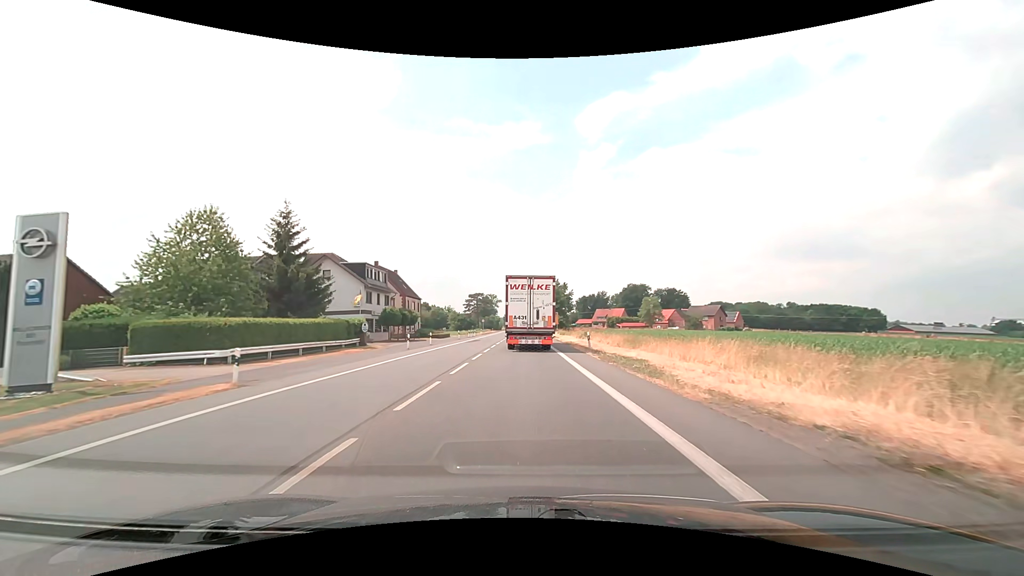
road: primary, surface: asphalt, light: Day
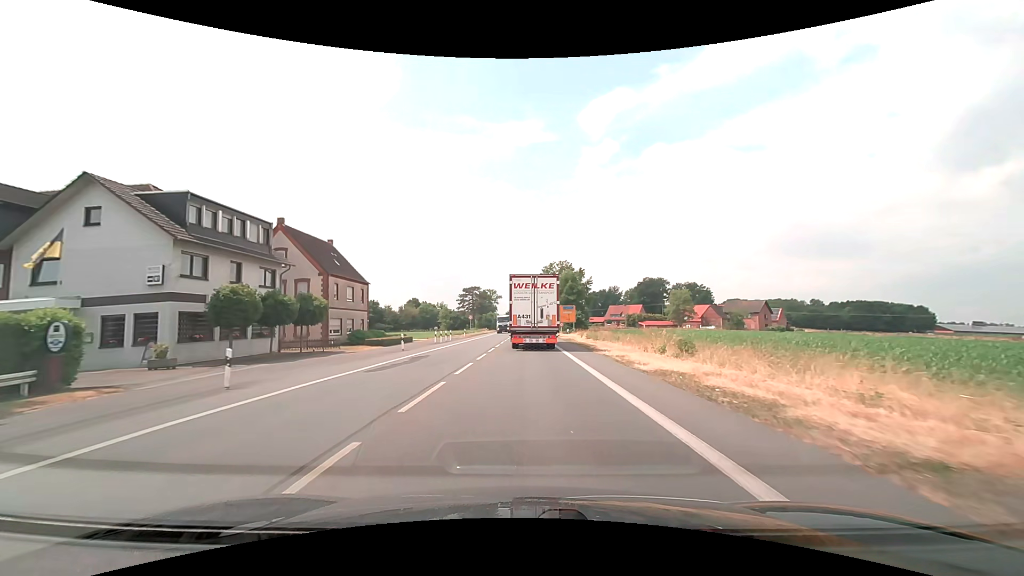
(-0.1, +30.6) m; 0°
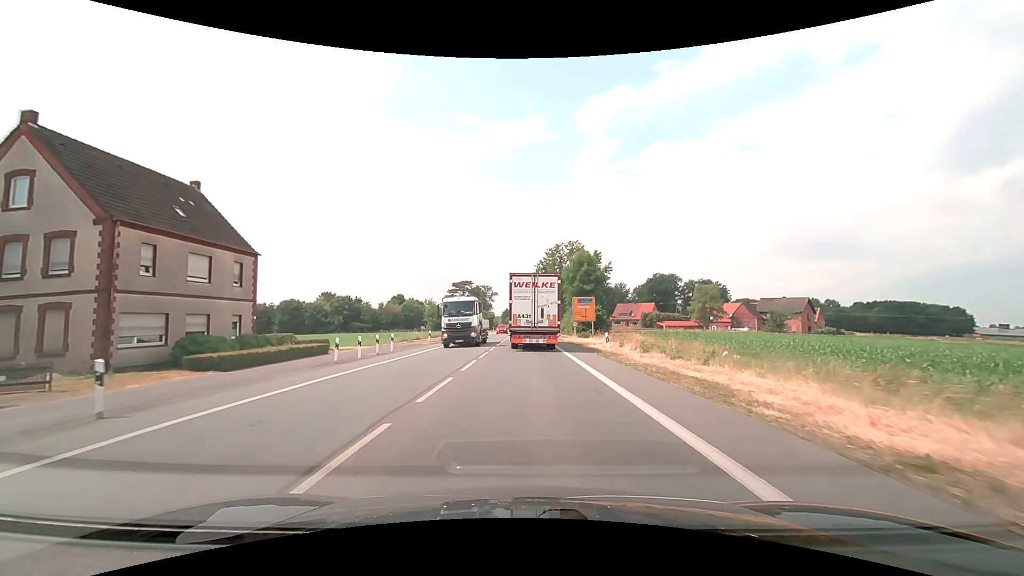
(0.0, +23.0) m; 0°
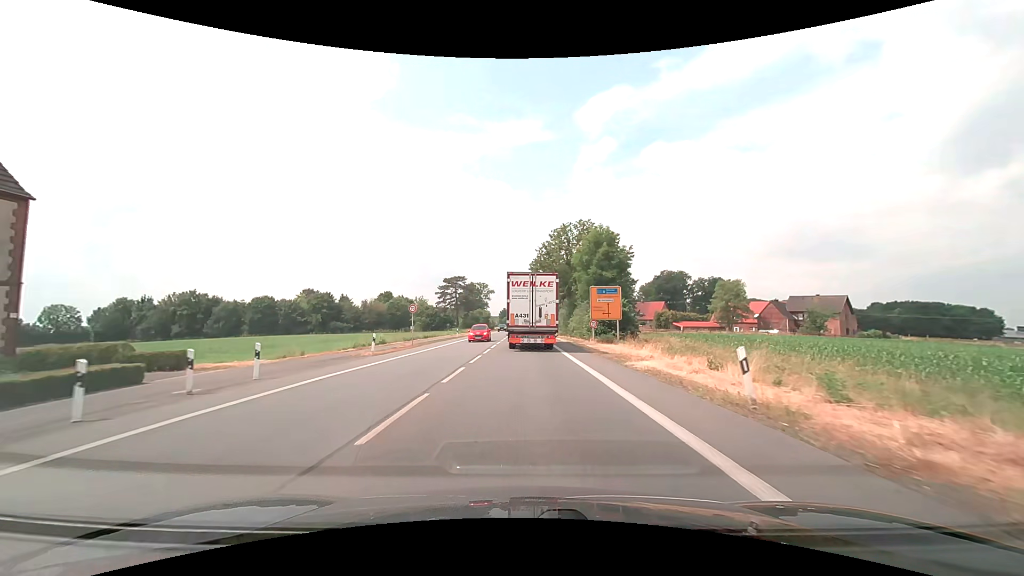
(+0.1, +15.3) m; 0°
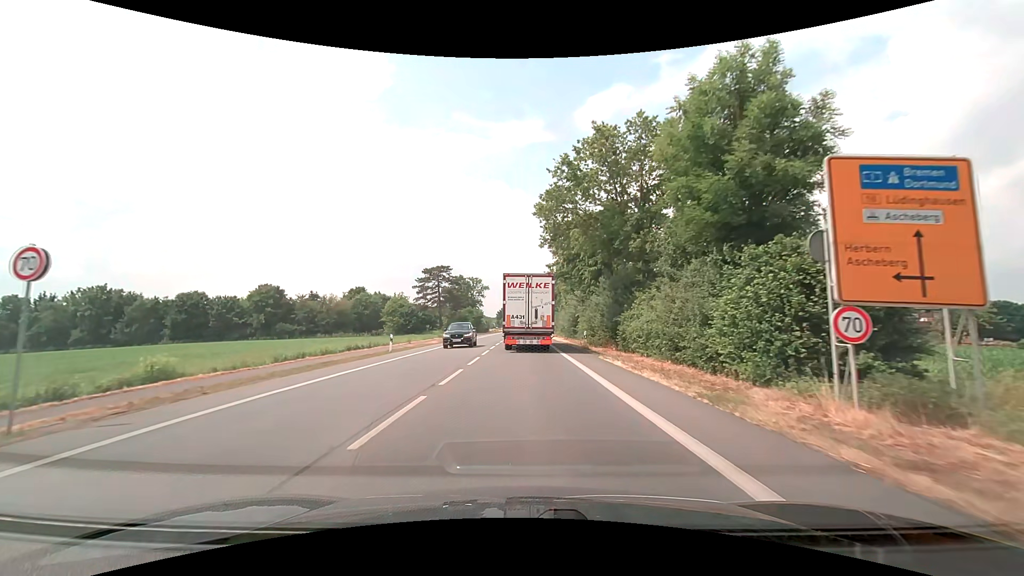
(0.0, +30.3) m; 0°
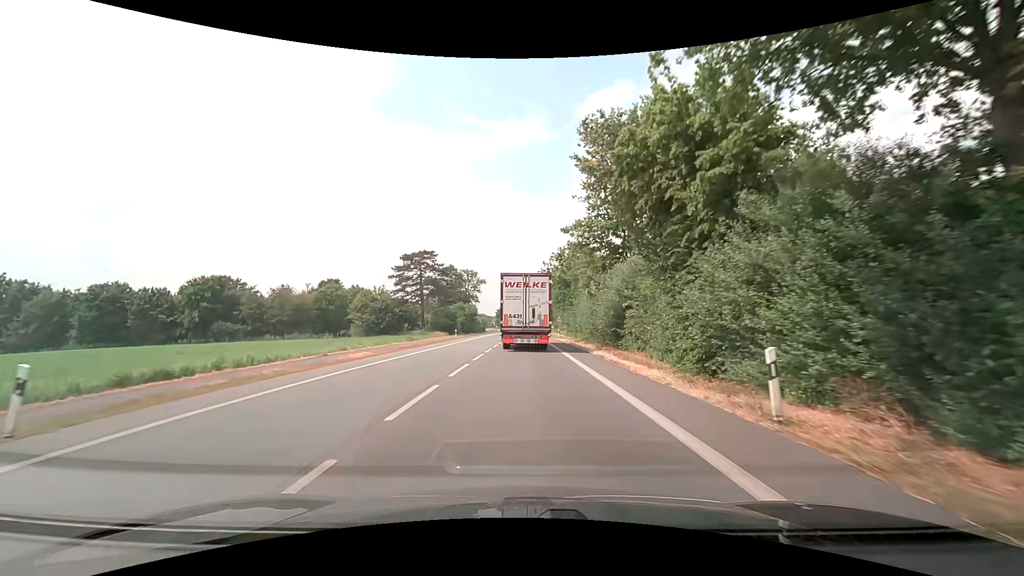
(-0.1, +22.7) m; 0°
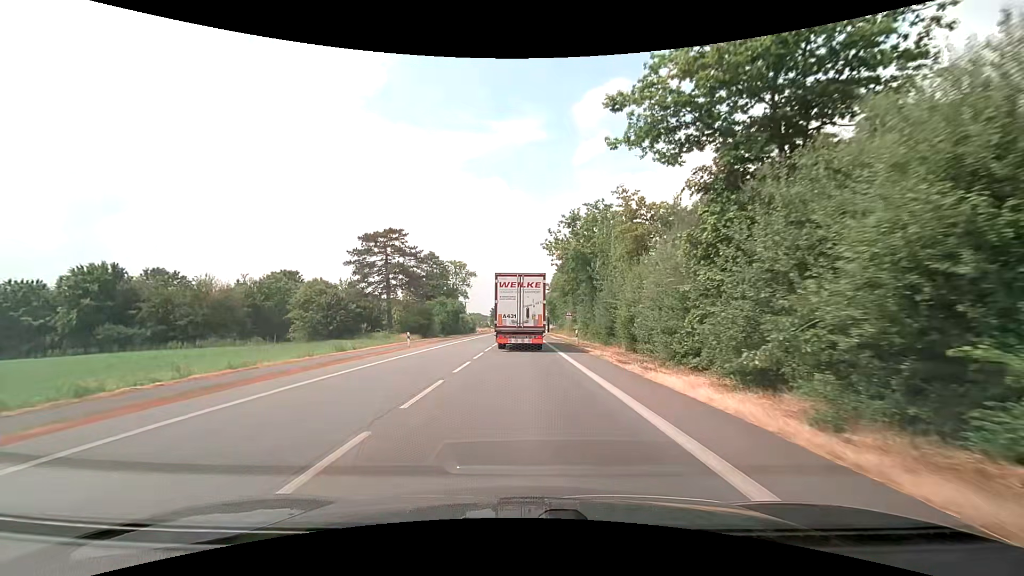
(+0.1, +22.7) m; +1°
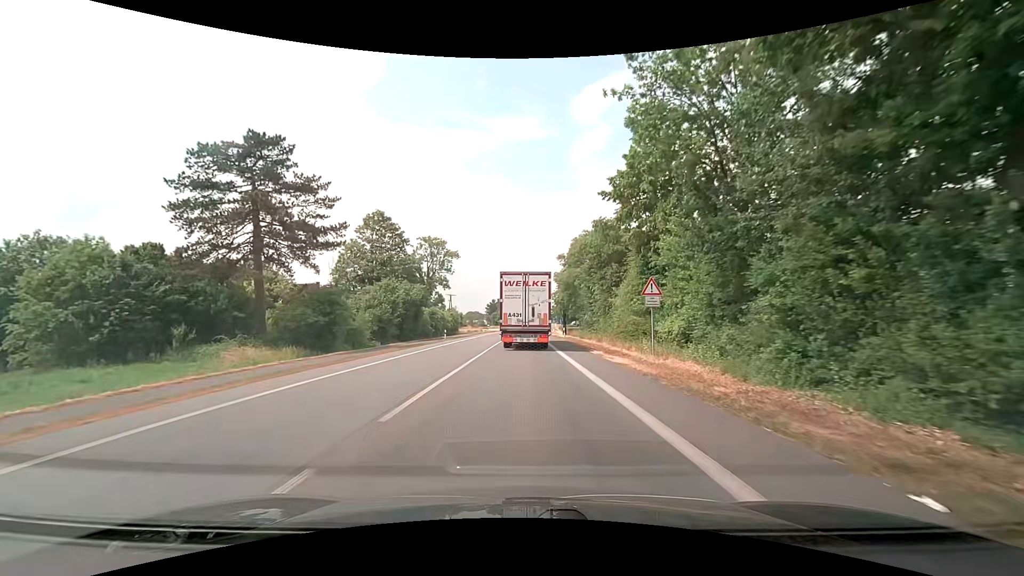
(0.0, +37.9) m; 0°
(0, +10) (0, +20) (0, +30) (0, +40) (+1, +50) (+1, +60) (+1, +70) (+1, +80) (+2, +90) (+2, +100) m
